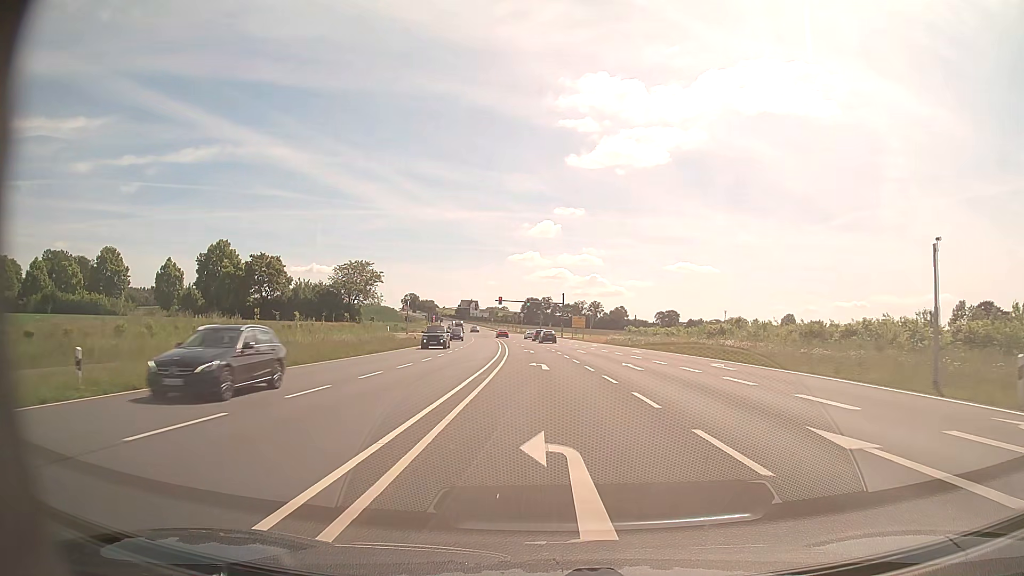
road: primary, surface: asphalt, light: Day
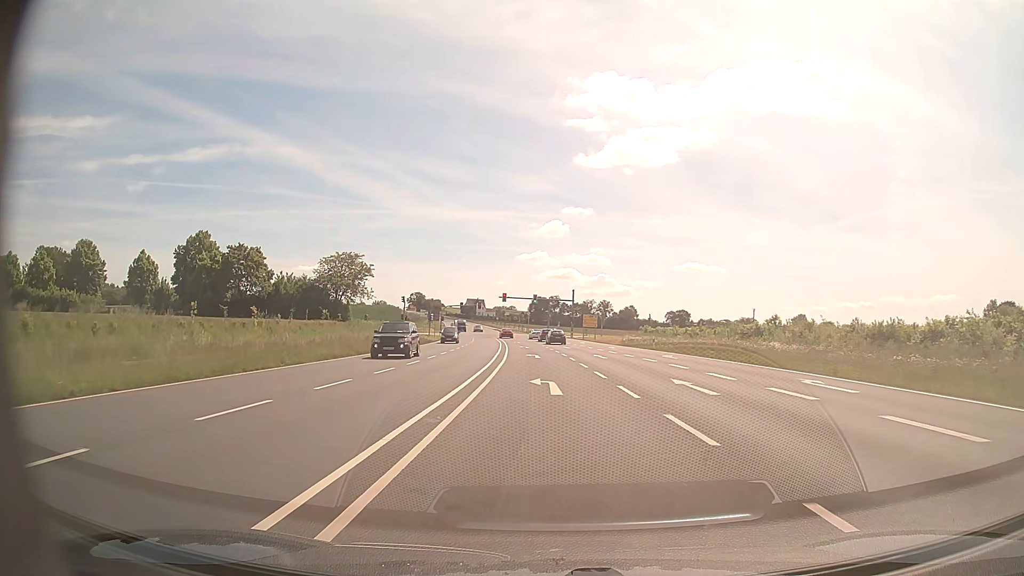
(-0.1, +9.9) m; -1°
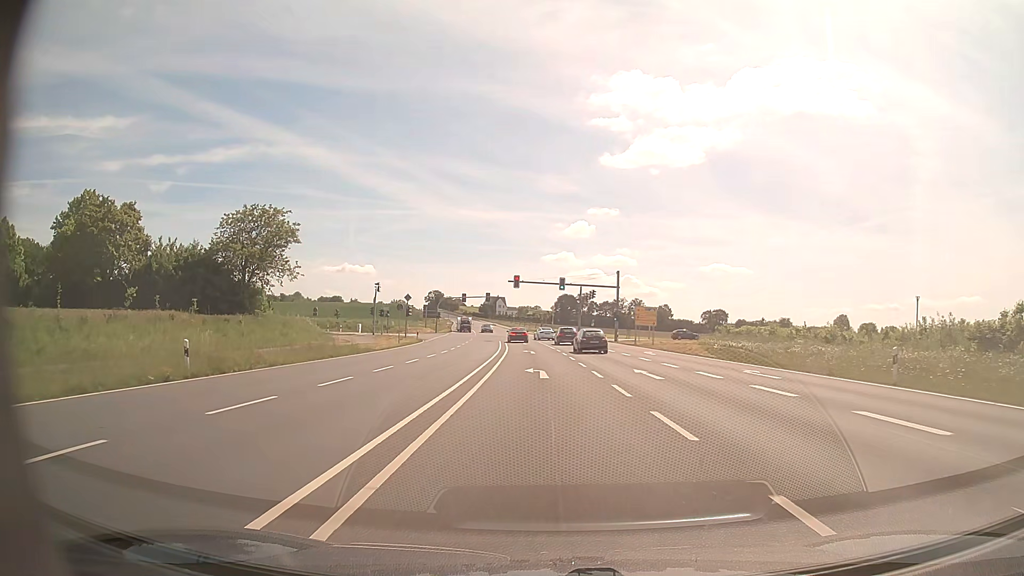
(-0.7, +34.9) m; -2°
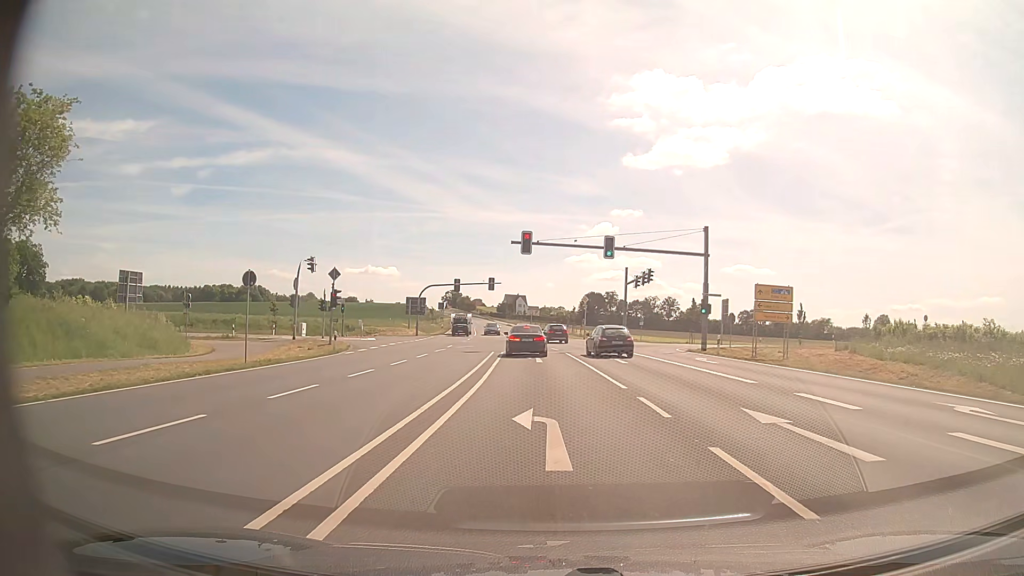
(-0.6, +32.5) m; -2°
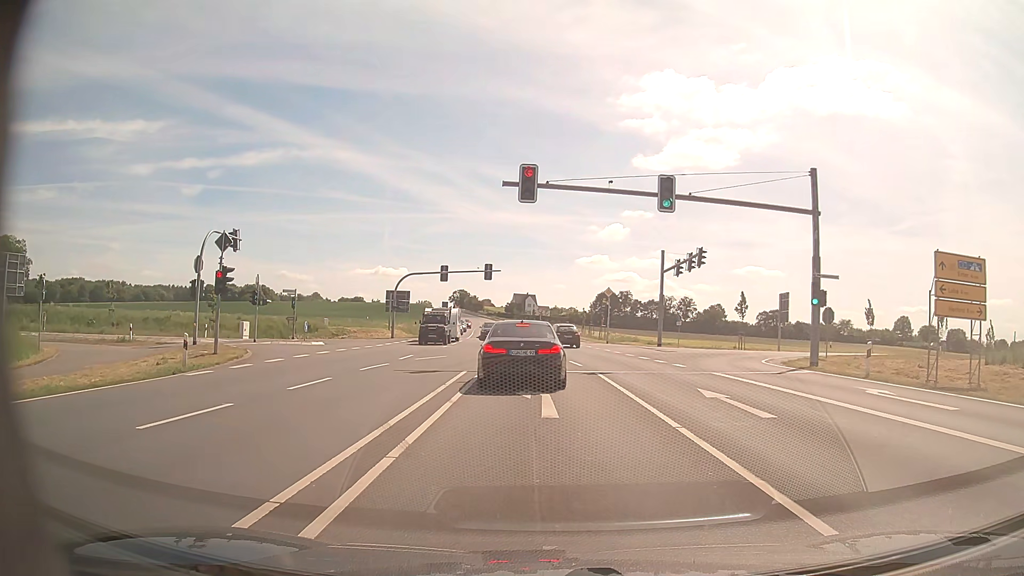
(-0.2, +16.1) m; -1°
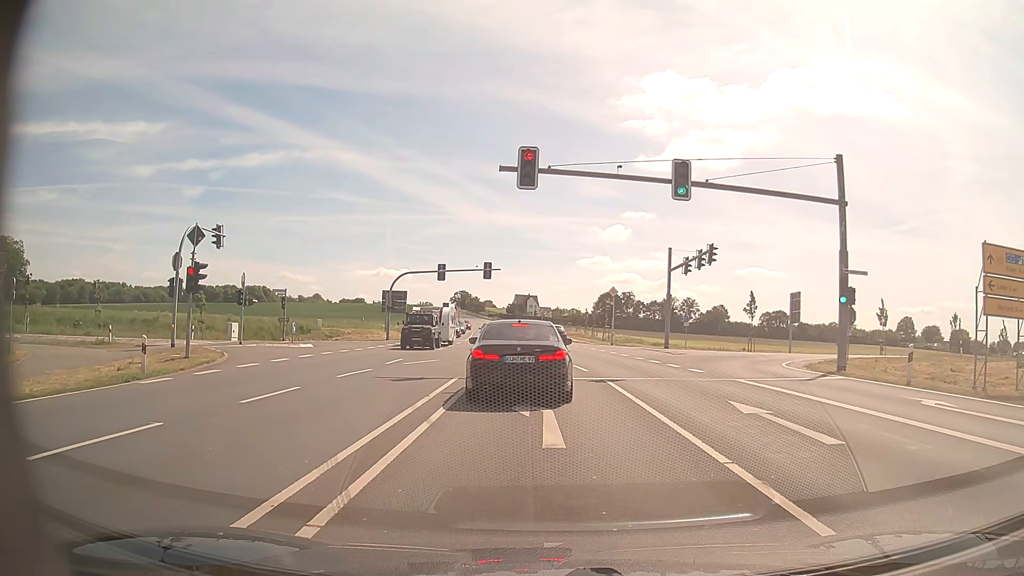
(0.0, +2.3) m; 0°
